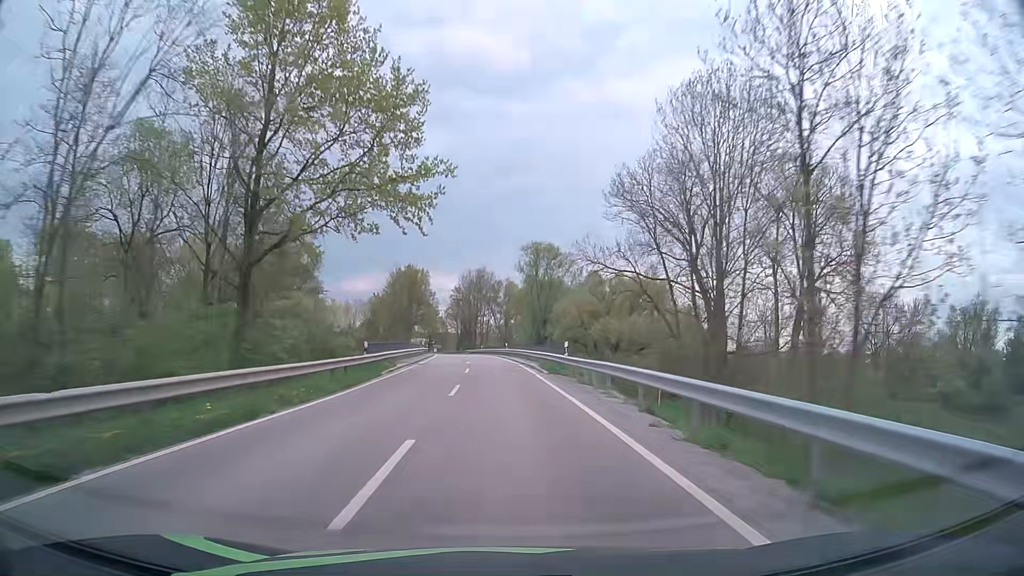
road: tertiary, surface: asphalt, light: Day
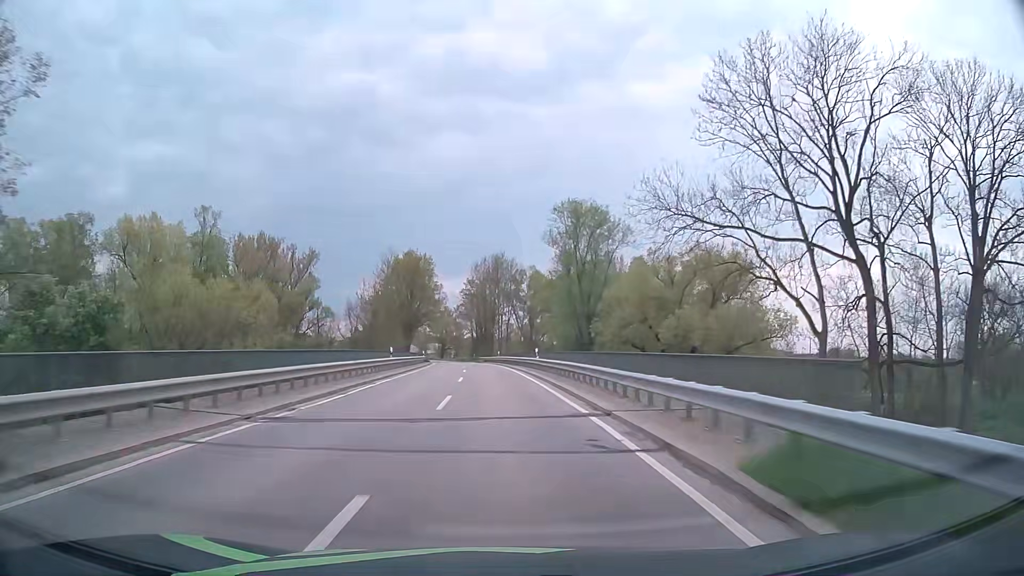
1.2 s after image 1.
(-0.3, +27.3) m; -2°
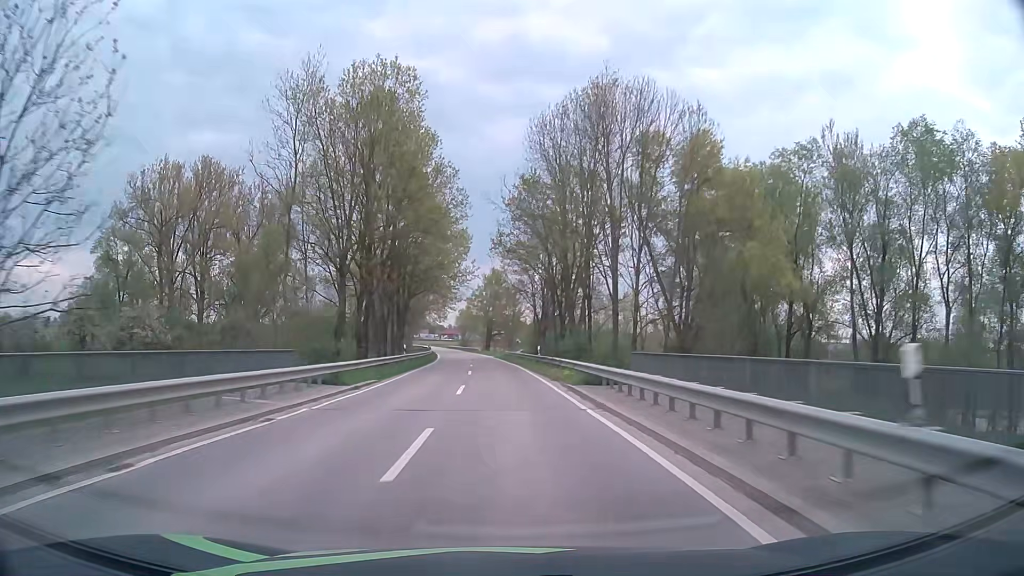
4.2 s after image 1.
(-3.4, +67.6) m; -5°
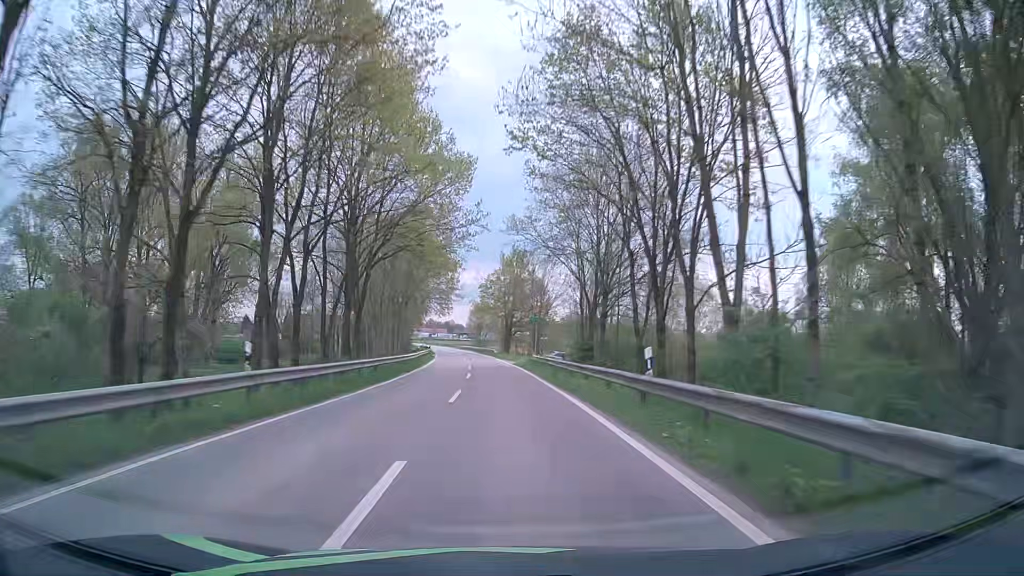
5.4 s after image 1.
(-0.4, +27.2) m; -2°
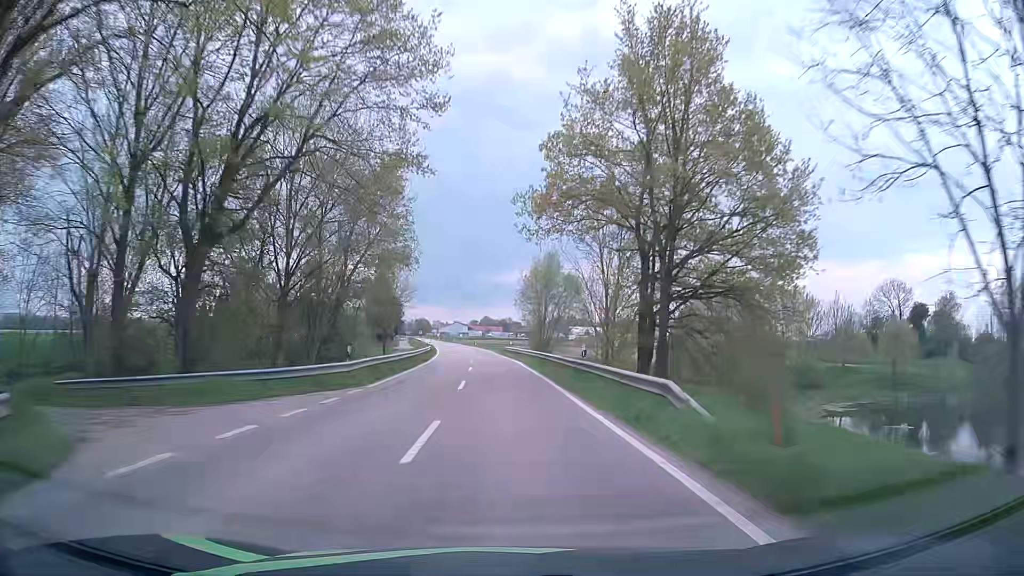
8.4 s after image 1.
(-3.0, +68.4) m; -5°
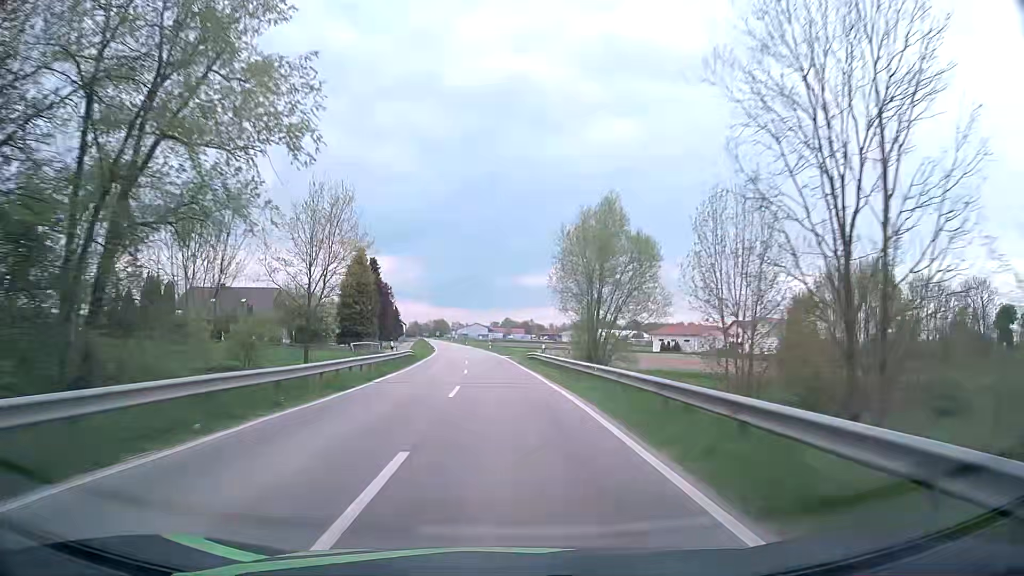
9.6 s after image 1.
(-0.6, +27.5) m; -2°
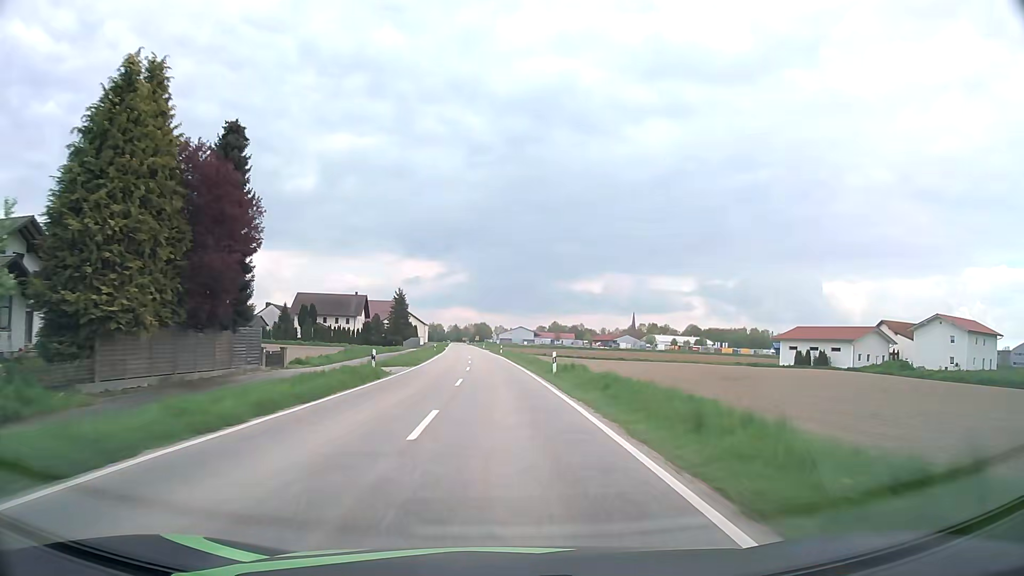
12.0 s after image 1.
(-2.1, +55.0) m; -4°
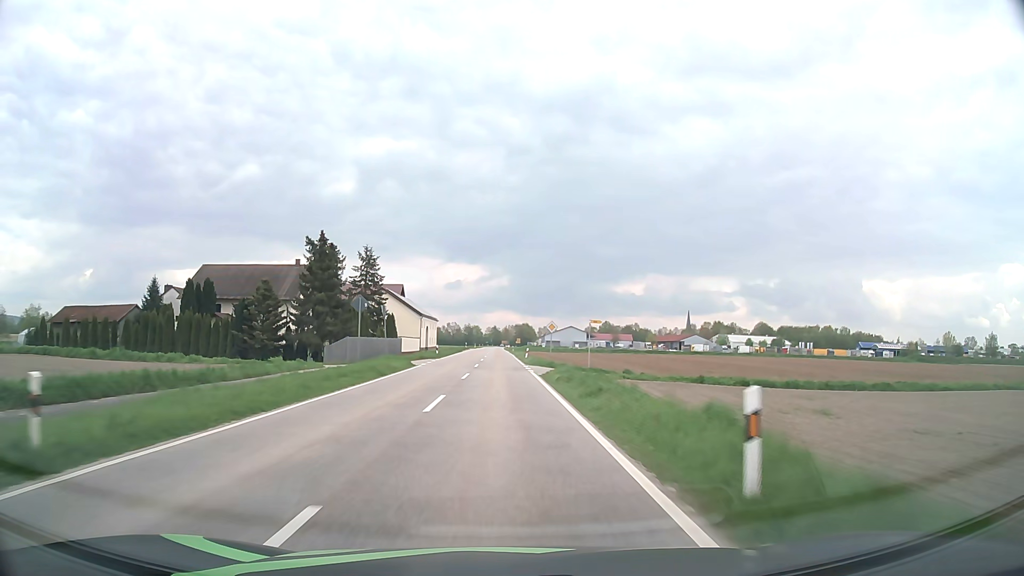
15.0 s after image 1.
(-2.1, +69.0) m; -4°
(0, +10) (0, +20) (0, +30) (0, +40) (0, +50) (-1, +60) (-1, +70) (-1, +80) (-1, +90) (-1, +100) m
